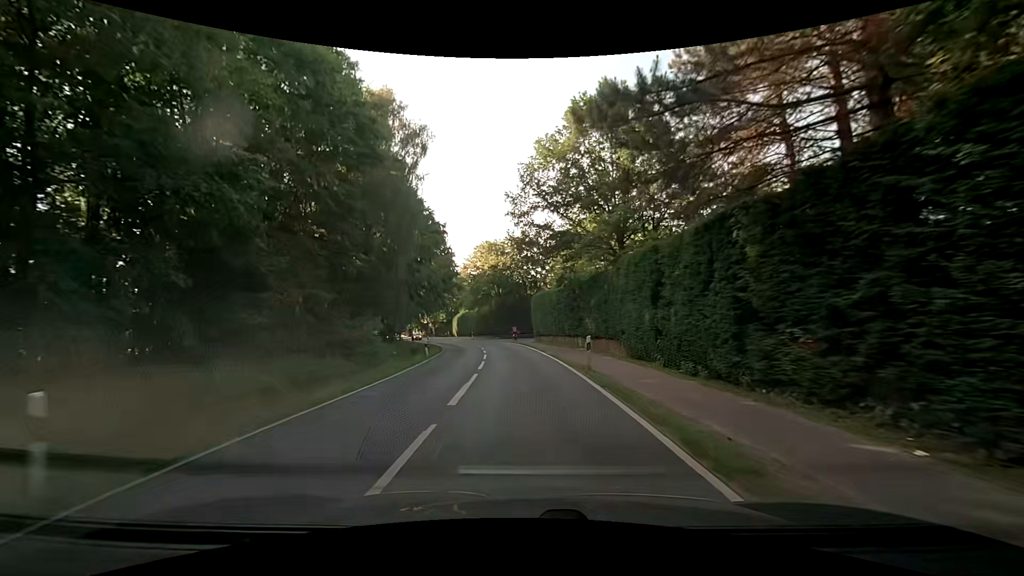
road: secondary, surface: asphalt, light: Day
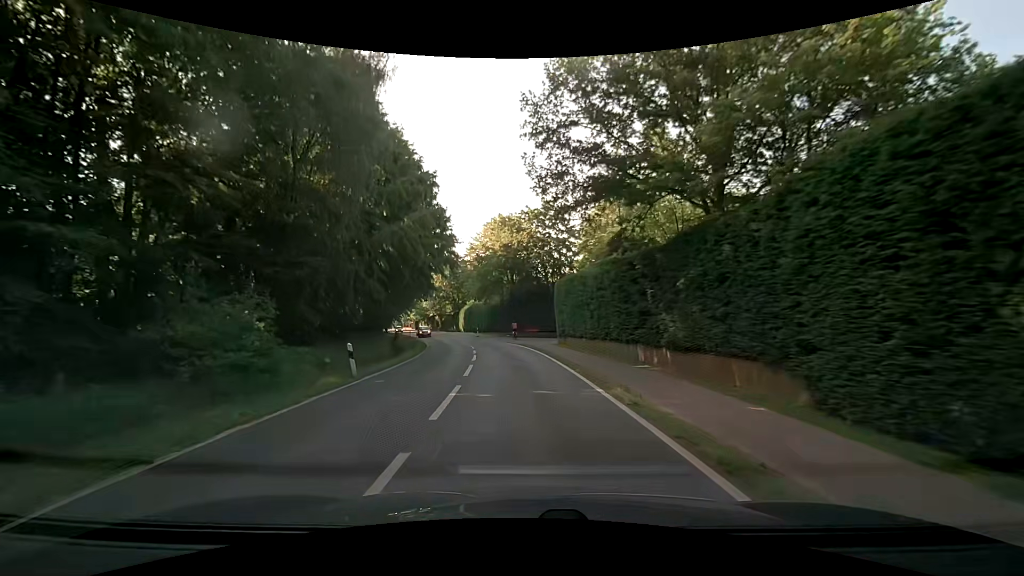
(-0.3, +15.5) m; -2°
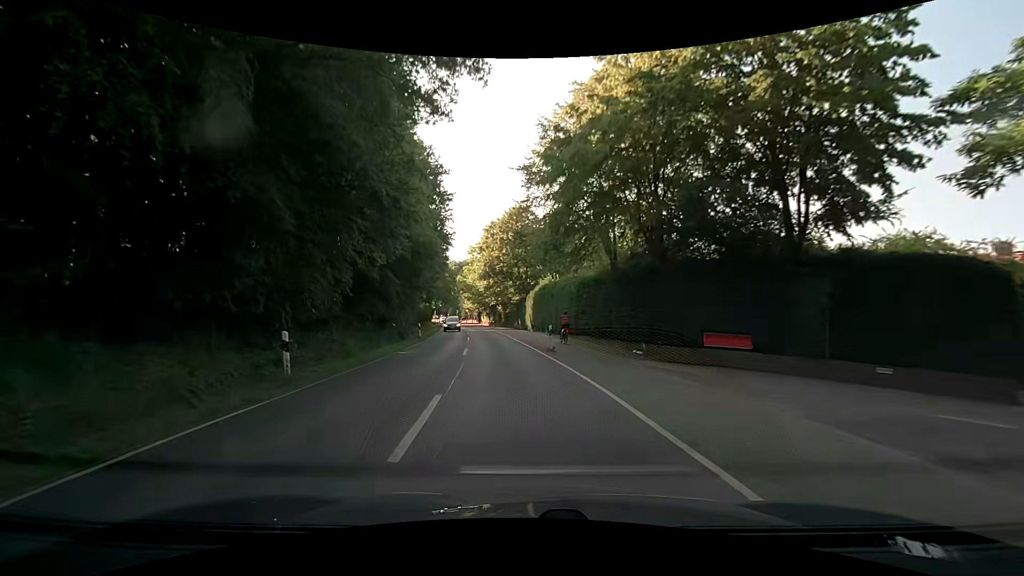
(-2.7, +38.7) m; -8°
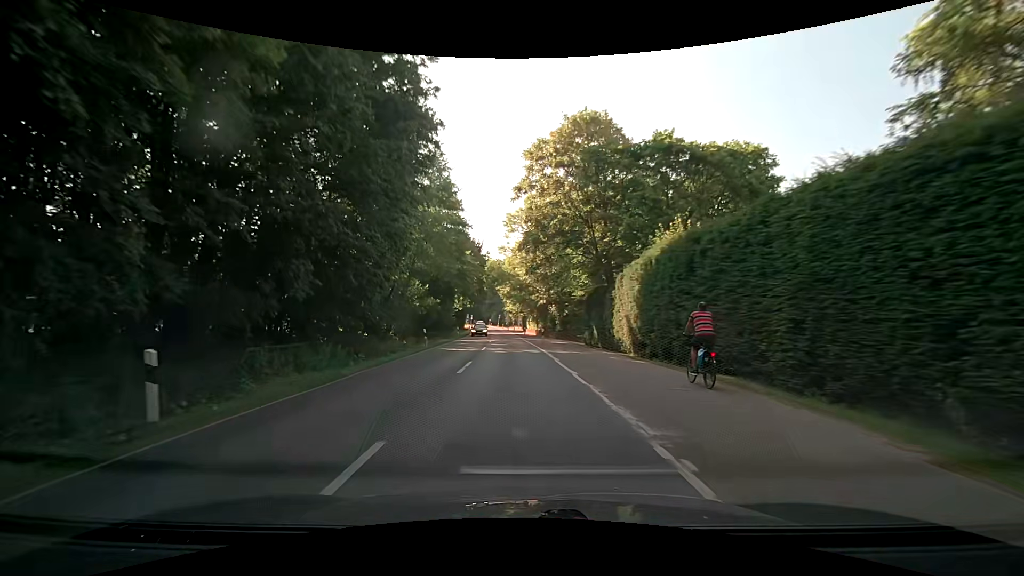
(-2.0, +31.0) m; -6°
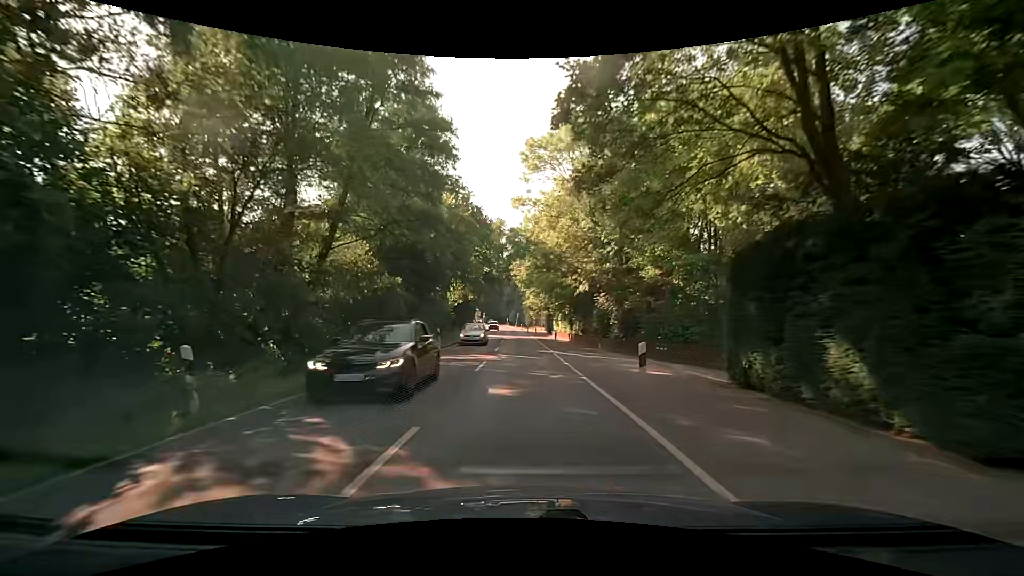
(-0.5, +23.2) m; -2°
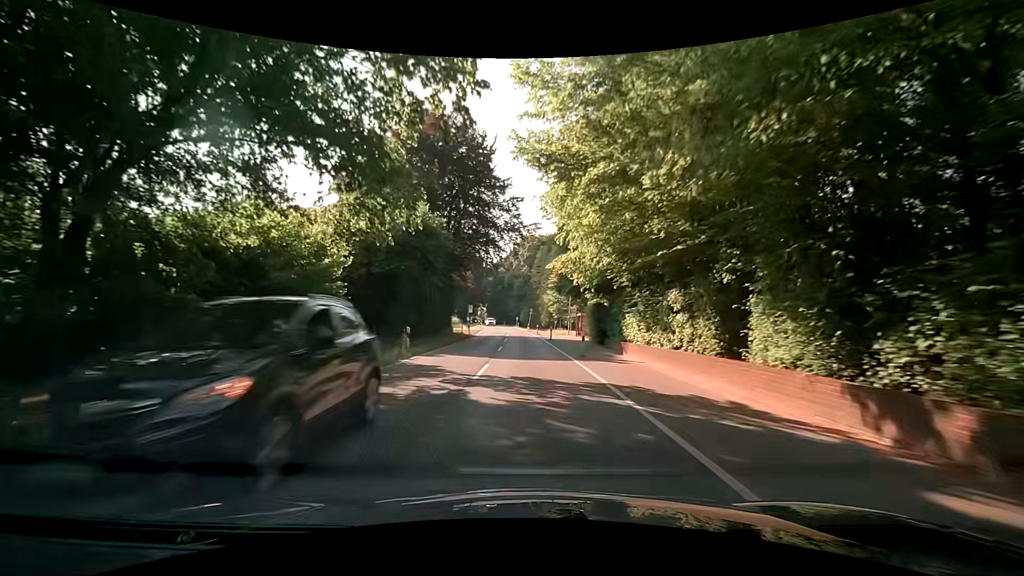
(-0.5, +38.9) m; 0°
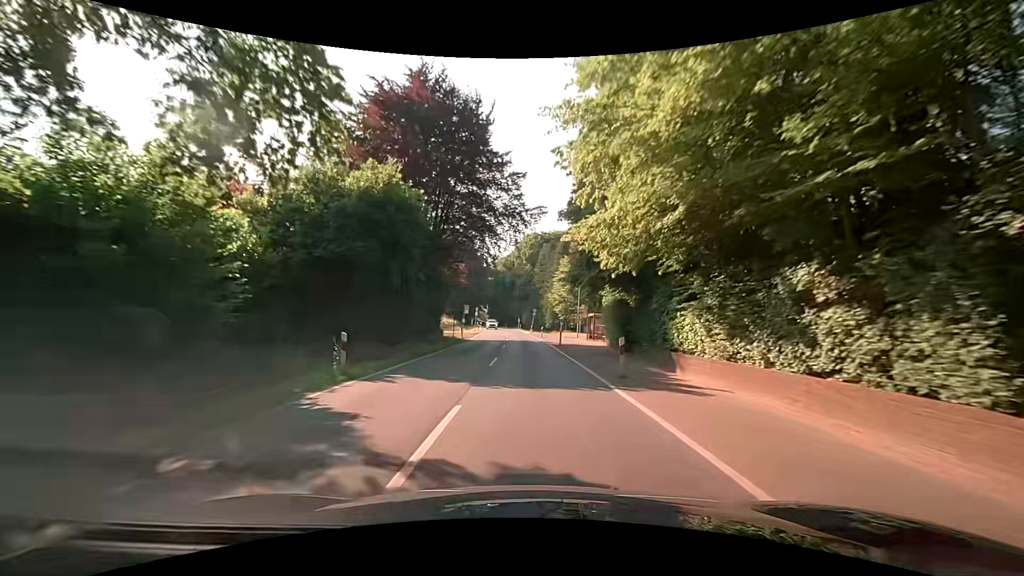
(-0.1, +7.8) m; -1°
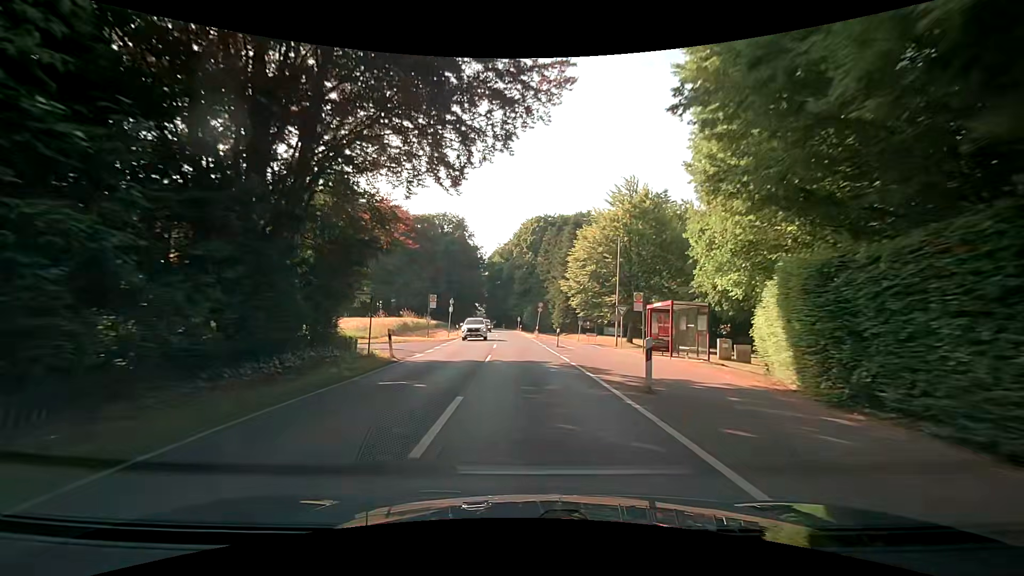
(0.0, +23.2) m; -1°
(0, +10) (0, +20) (0, +30) (0, +40) (-1, +50) (-1, +60) (-2, +70) (-3, +80) (-4, +90) (-5, +100) m
